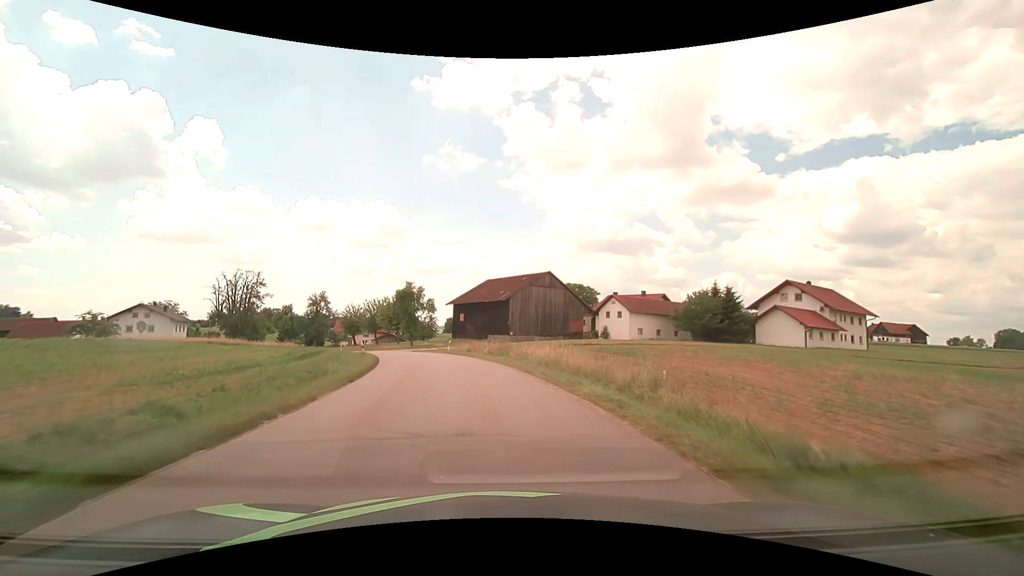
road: tertiary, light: Day
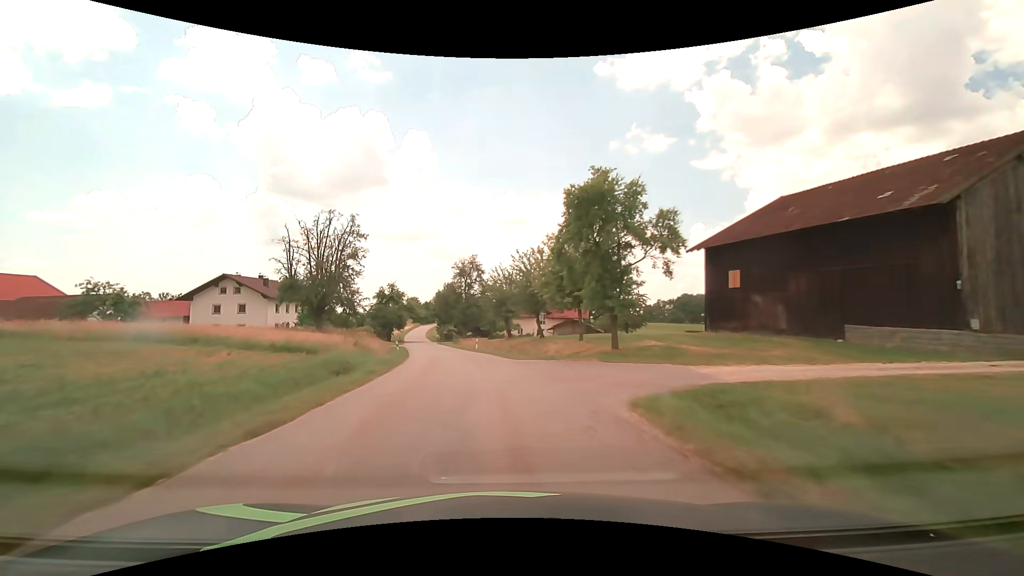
(-9.1, +47.1) m; -21°
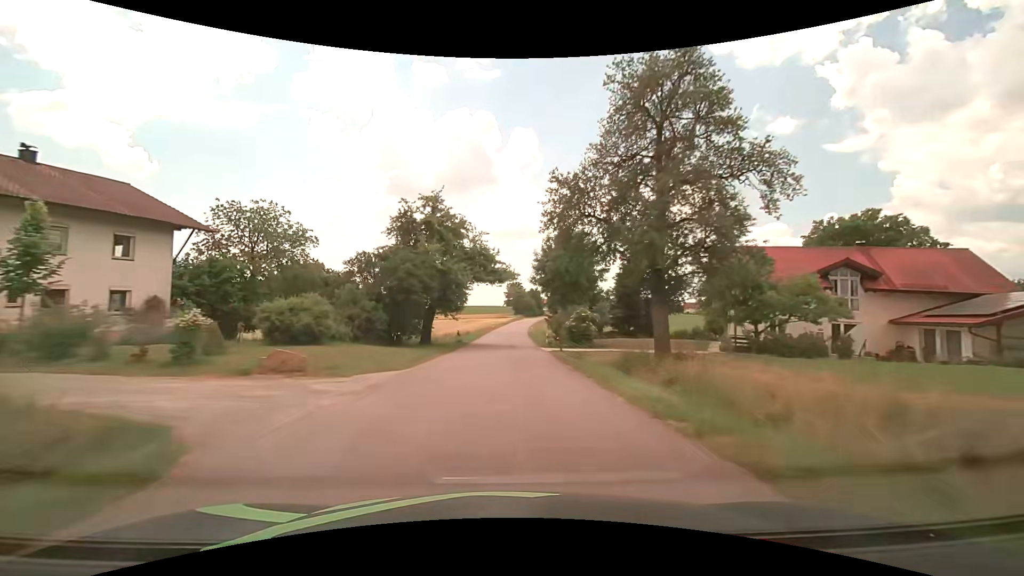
(-8.9, +57.3) m; -13°
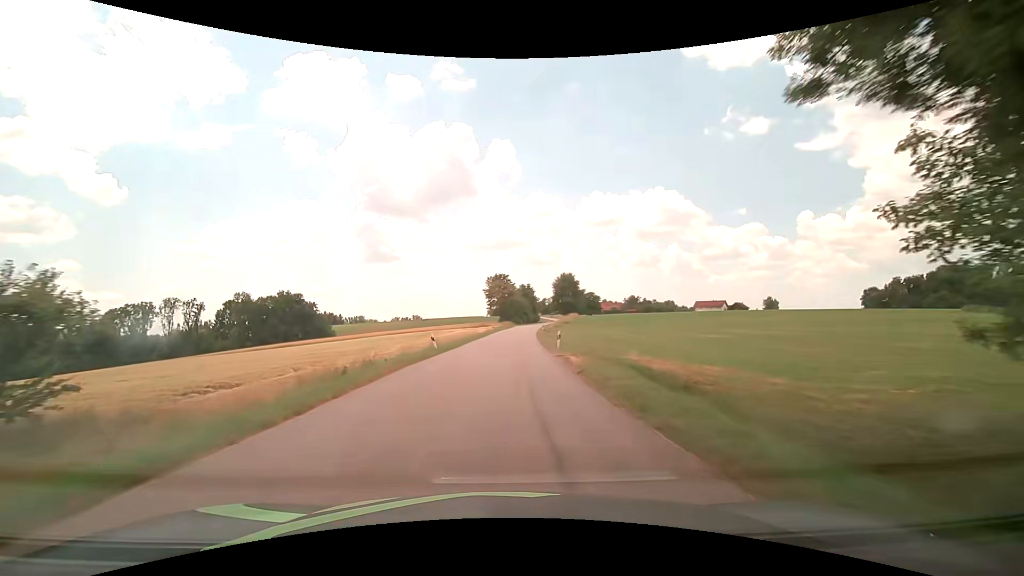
(+0.3, +59.8) m; +1°
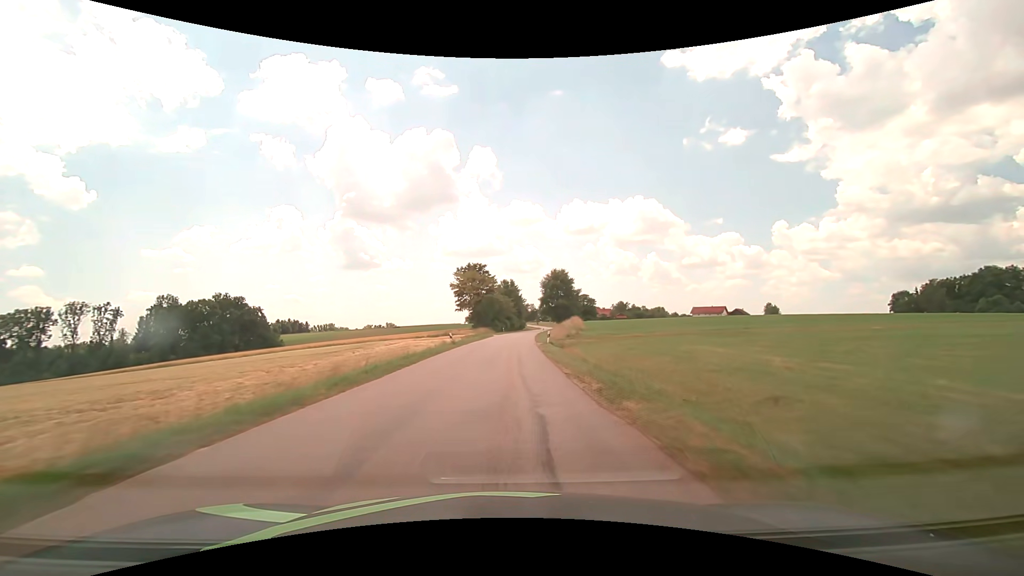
(+0.7, +35.2) m; +2°
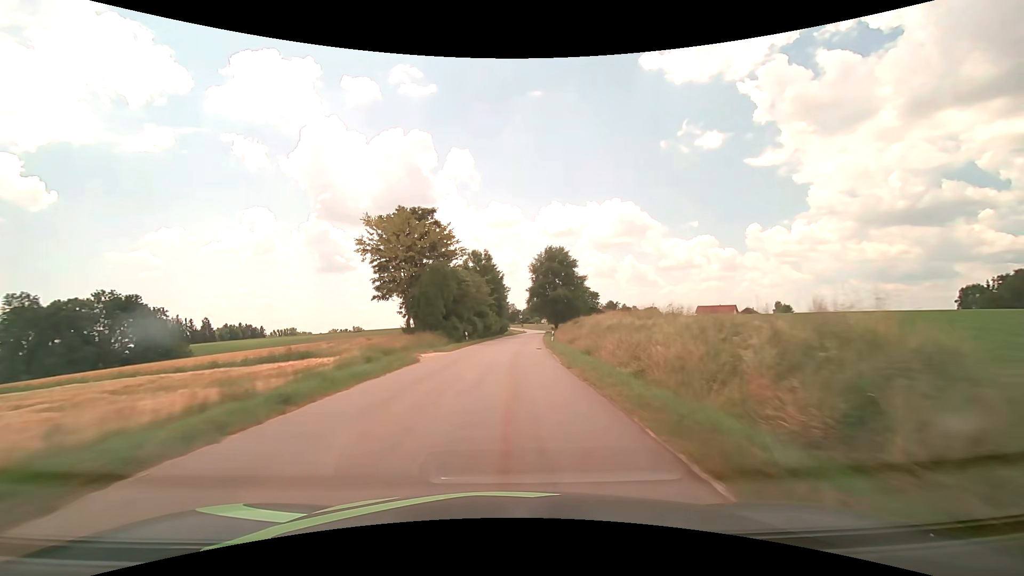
(+0.8, +46.8) m; +2°
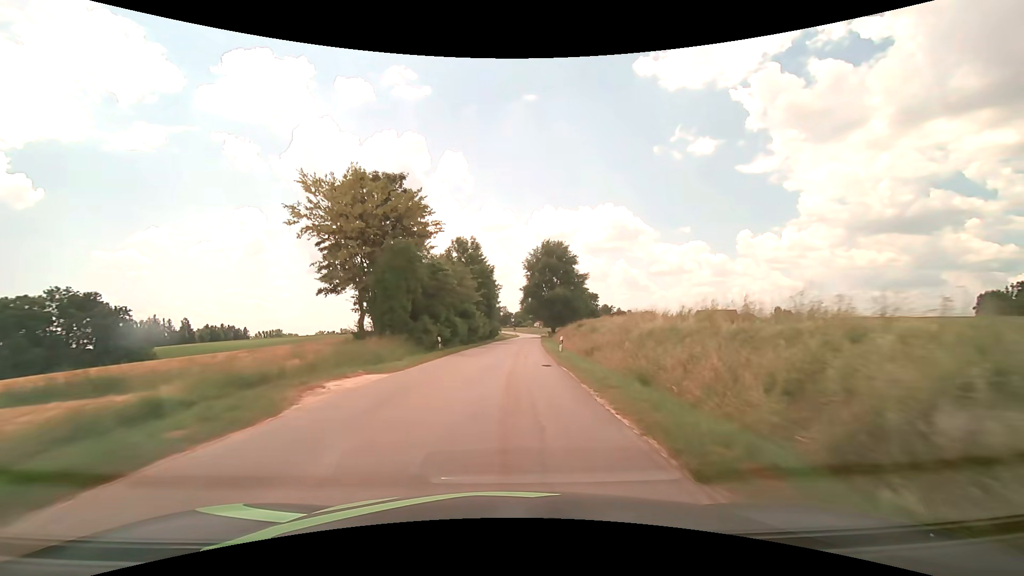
(+0.1, +11.7) m; +1°
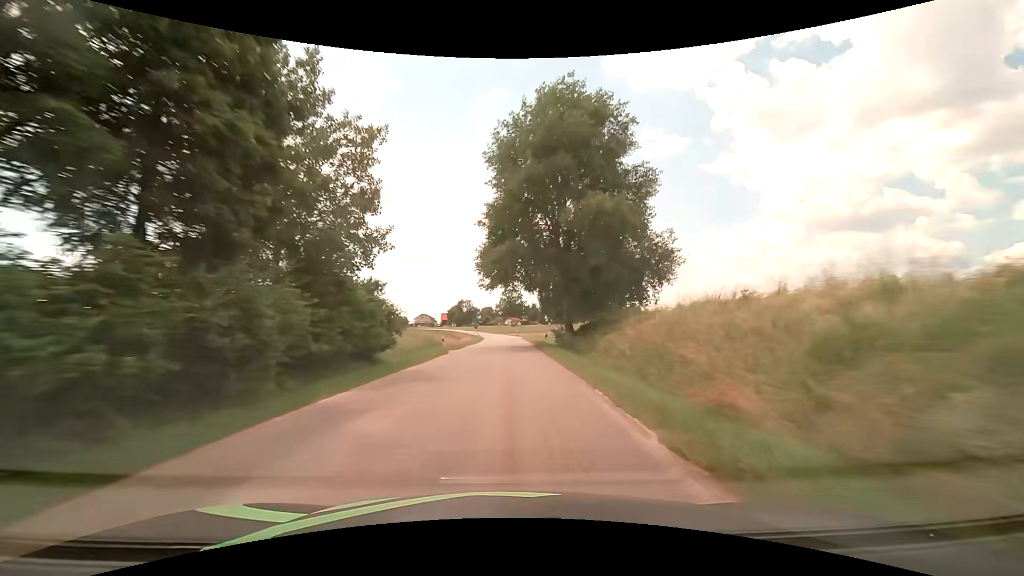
(+2.1, +59.3) m; +4°
(0, +10) (0, +20) (0, +30) (0, +40) (0, +50) (0, +60) (0, +70) (0, +80) (-1, +90) (-2, +100) m
